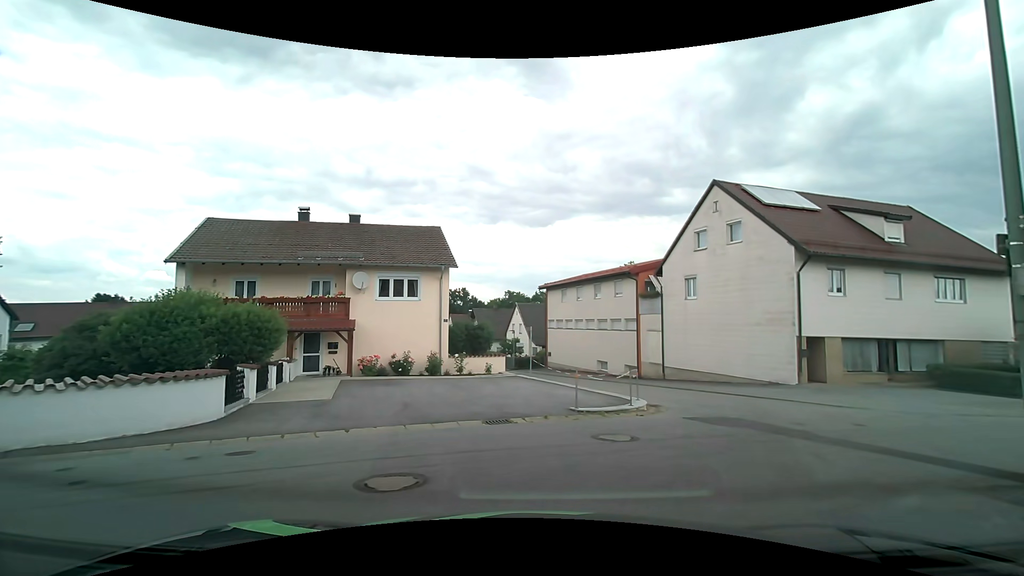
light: Day
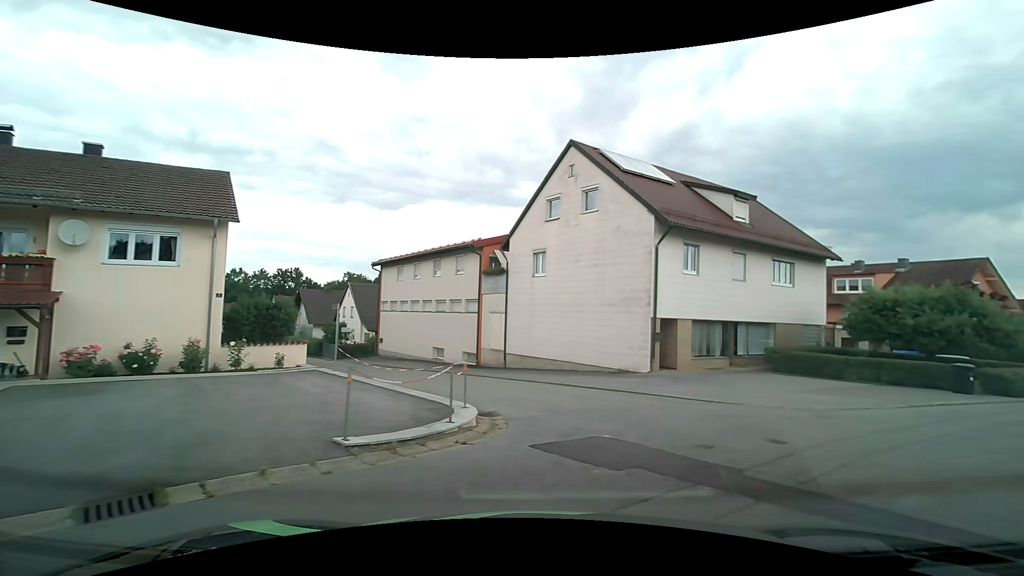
(+0.9, +5.2) m; +17°
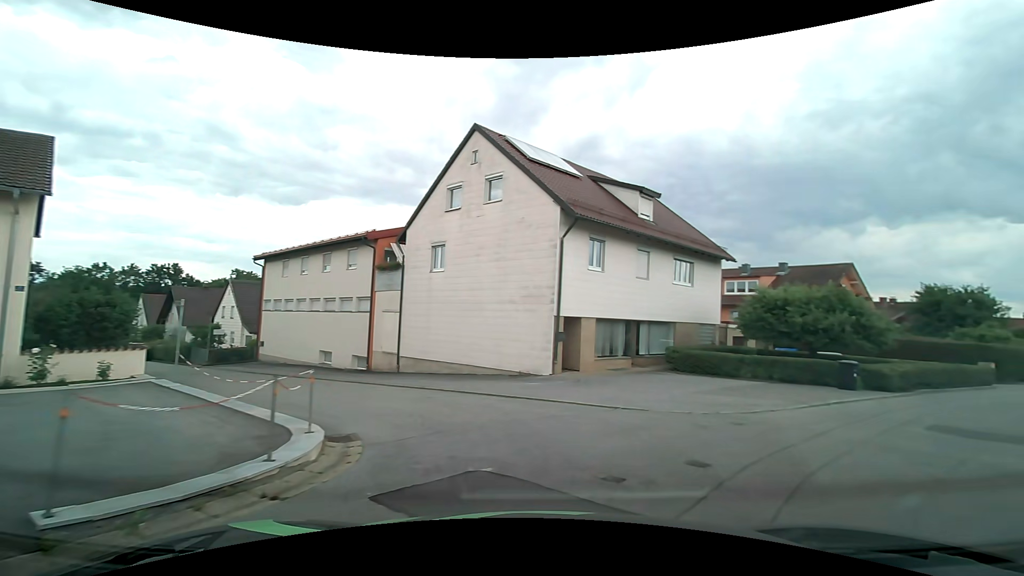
(+0.2, +2.0) m; +12°
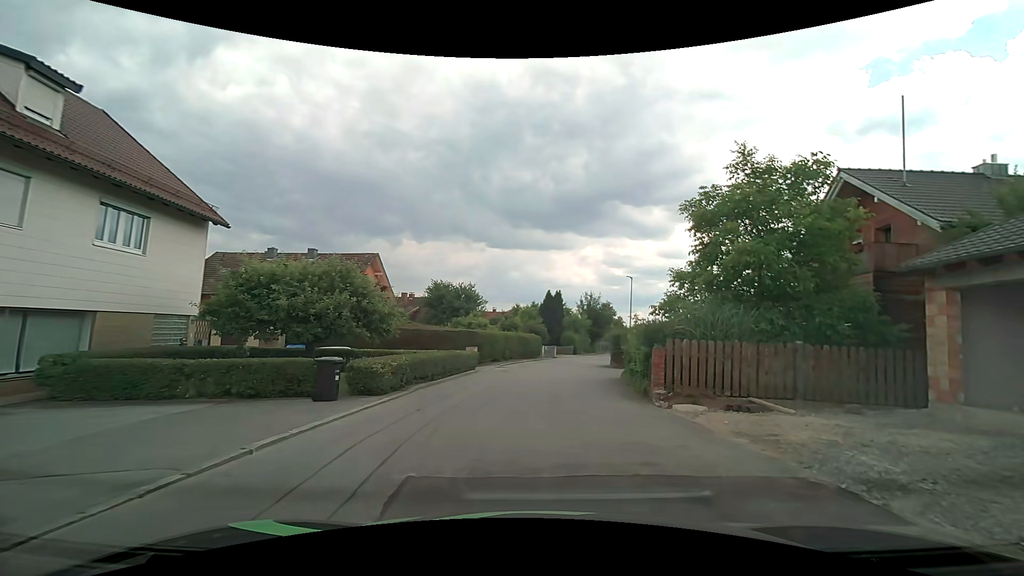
(+3.7, +6.9) m; +49°
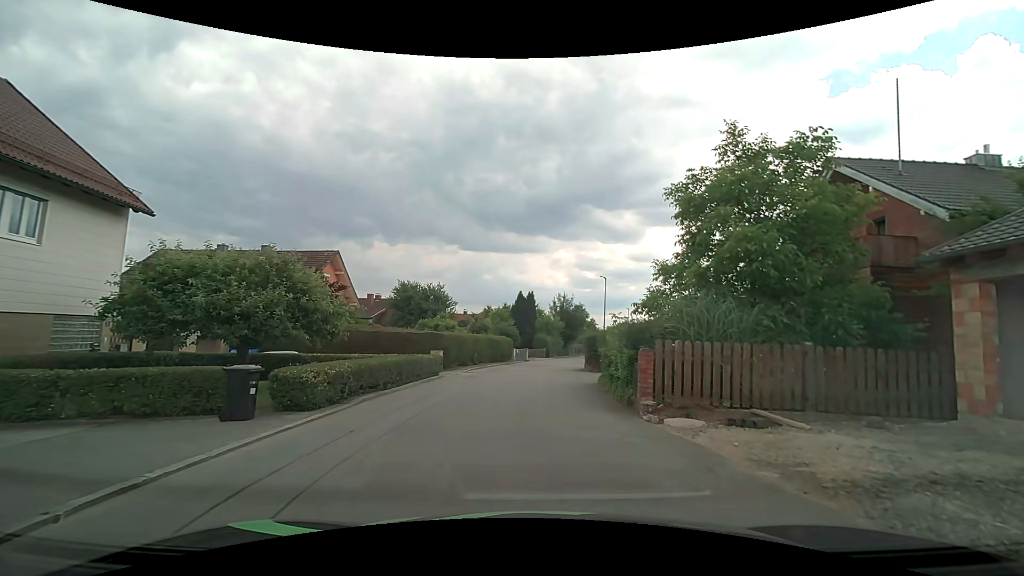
(+0.1, +2.0) m; +3°
